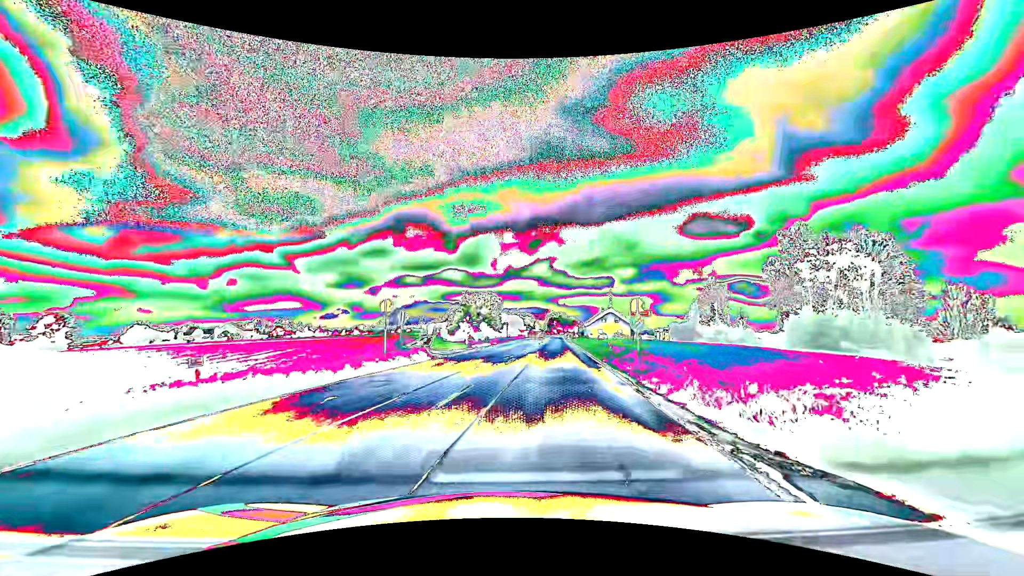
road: primary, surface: asphalt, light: Day
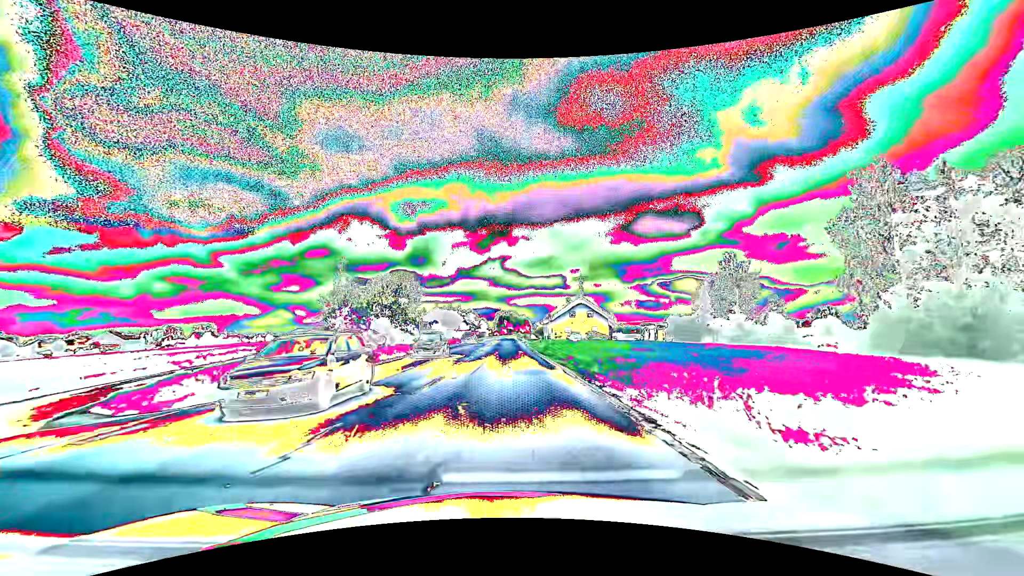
(+3.1, +33.8) m; +6°
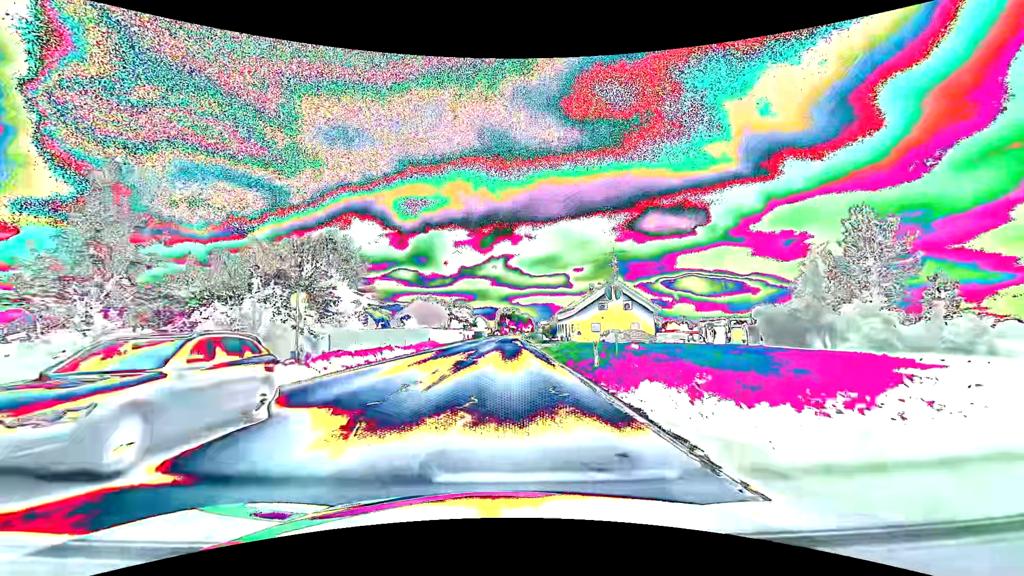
(-0.1, +25.3) m; 0°
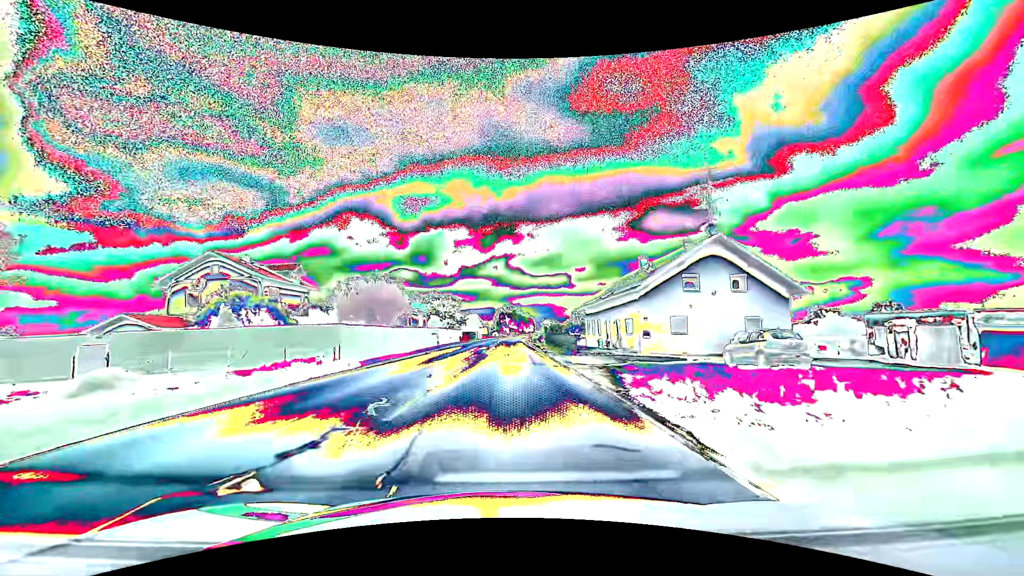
(0.0, +28.4) m; 0°
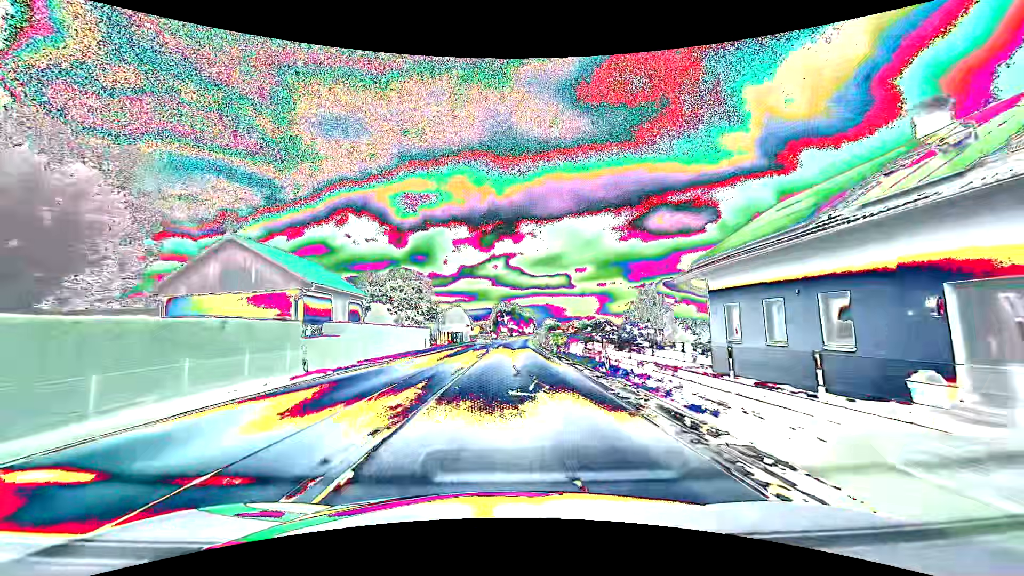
(+0.1, +31.3) m; 0°
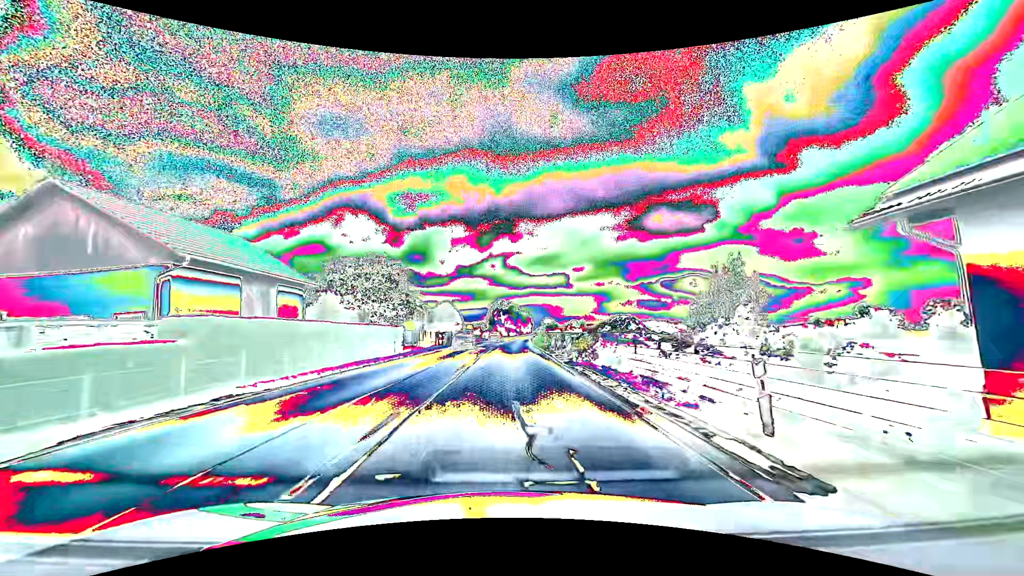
(0.0, +11.0) m; 0°
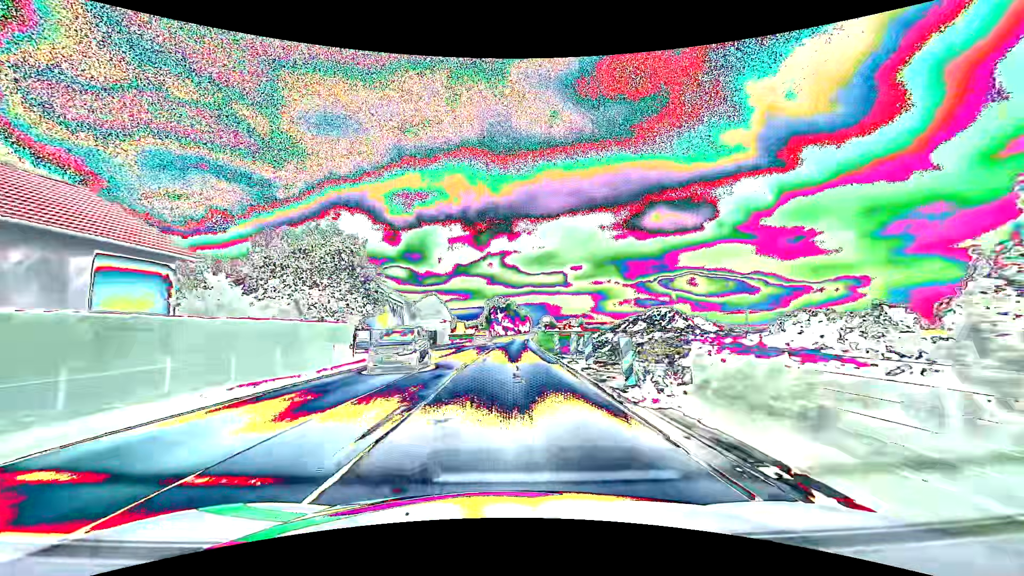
(0.0, +11.3) m; 0°
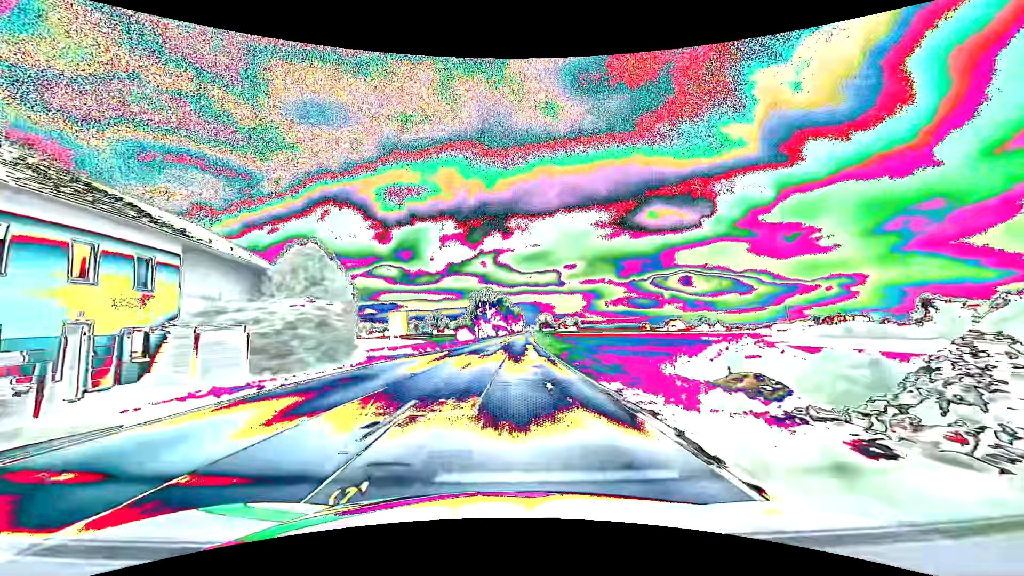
(+0.3, +35.8) m; +1°
(0, +10) (0, +20) (0, +30) (+1, +40) (+1, +50) (+1, +60) (+2, +70) (+2, +80) (+2, +90) (+3, +100) m
